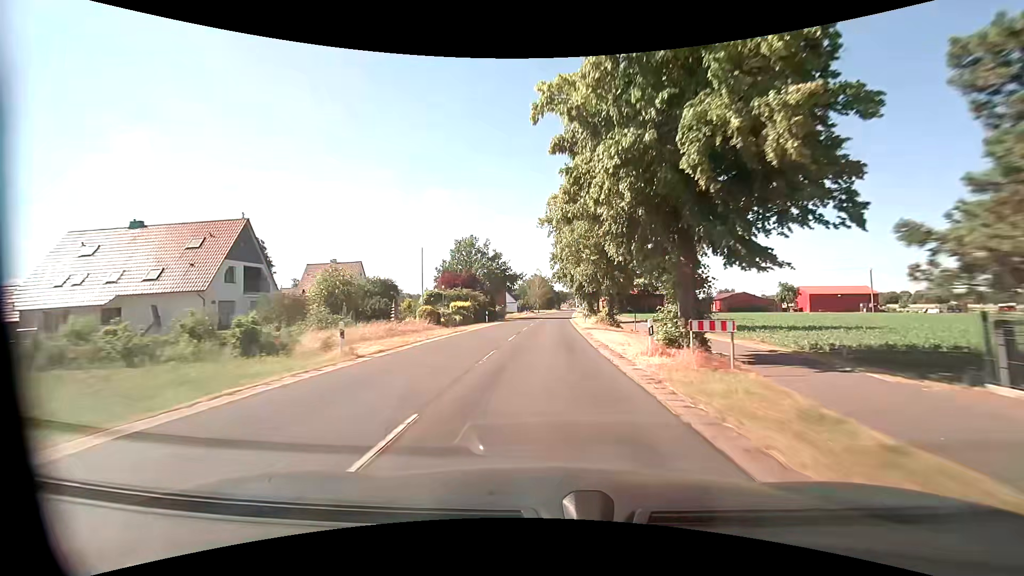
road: secondary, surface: asphalt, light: Day
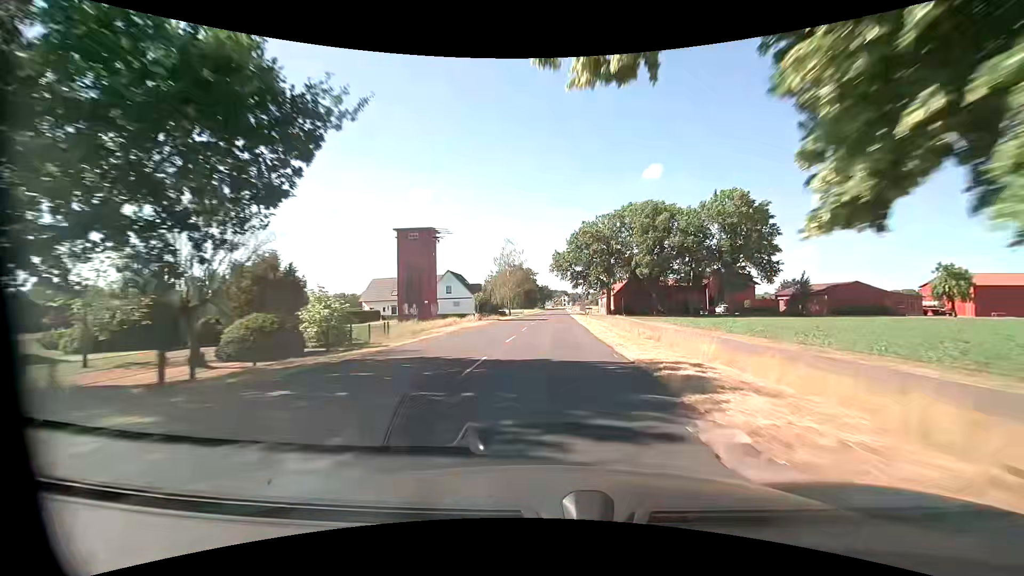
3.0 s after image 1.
(+1.0, +56.4) m; +2°
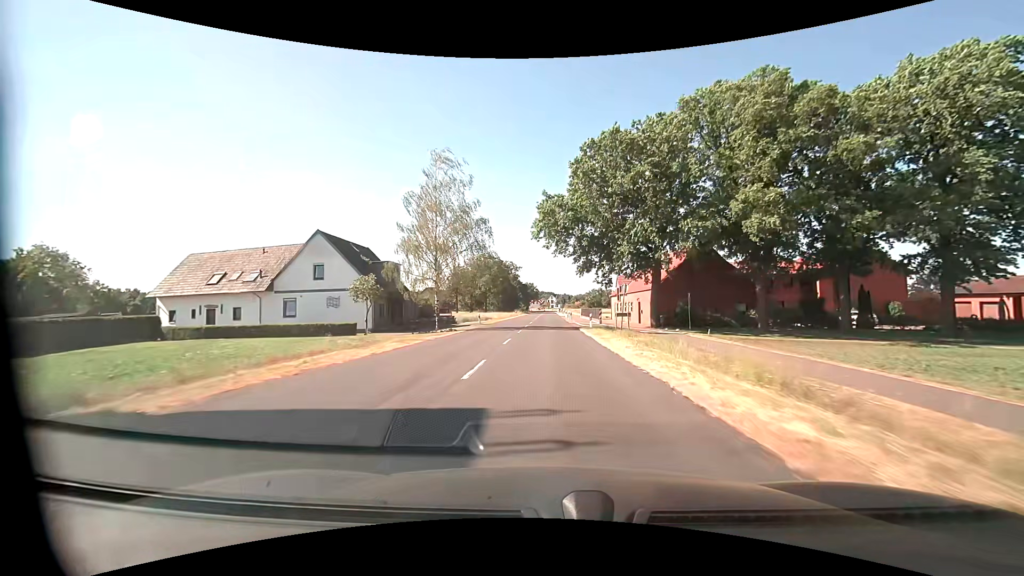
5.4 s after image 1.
(+0.7, +45.2) m; +1°
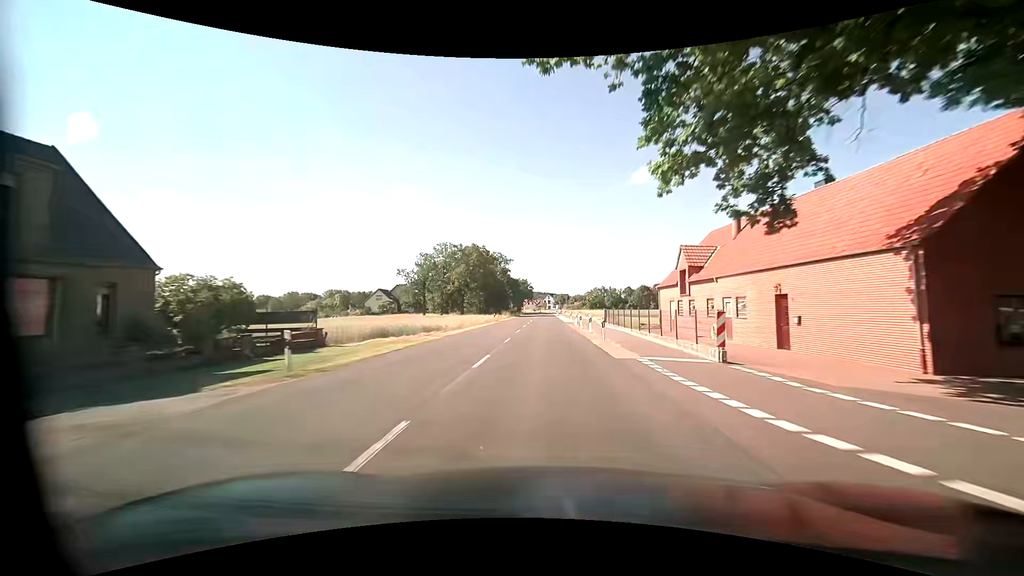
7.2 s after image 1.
(+0.2, +33.9) m; 0°
(0, +10) (0, +20) (0, +30) (0, +40) (0, +50) (0, +60) (0, +70) (0, +80) (0, +90) (0, +100) m
